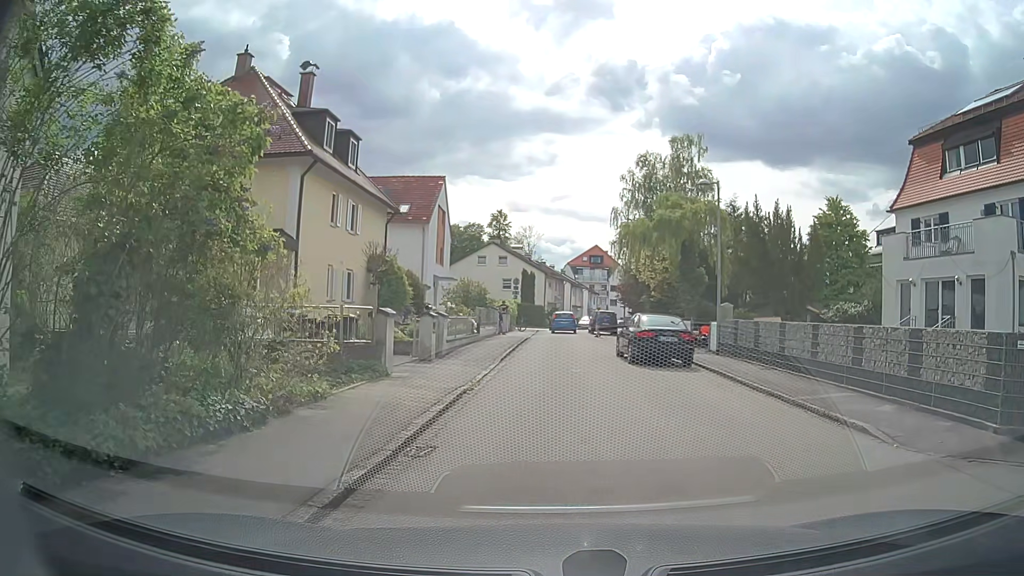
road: residential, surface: paved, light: Day
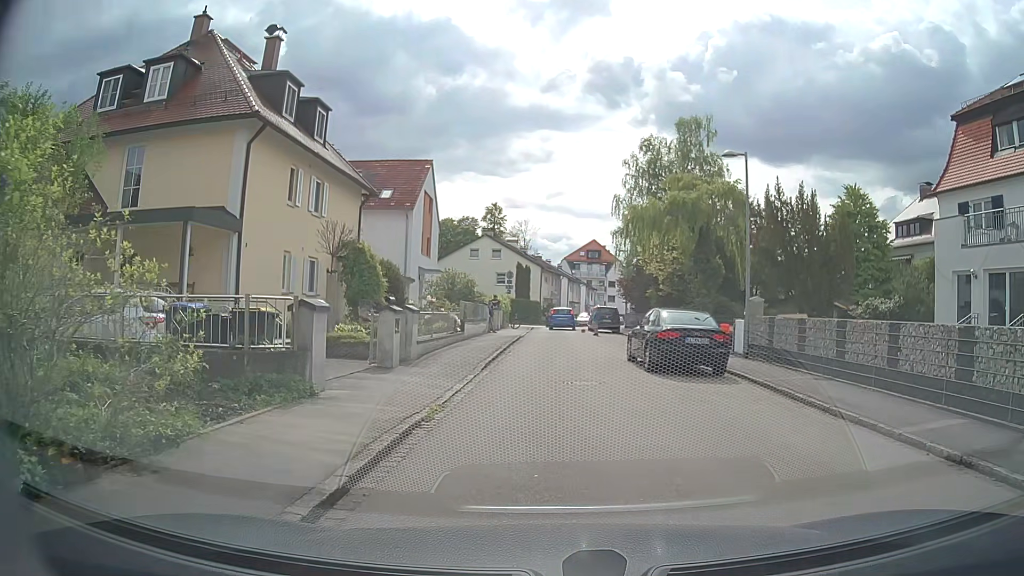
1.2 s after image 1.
(+0.1, +4.0) m; +2°
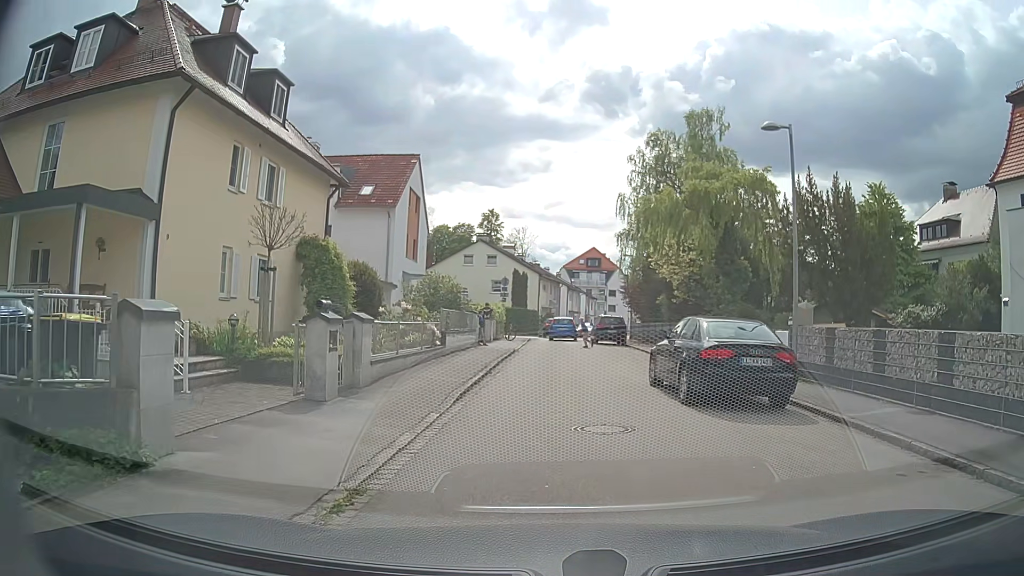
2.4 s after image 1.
(0.0, +4.2) m; +1°
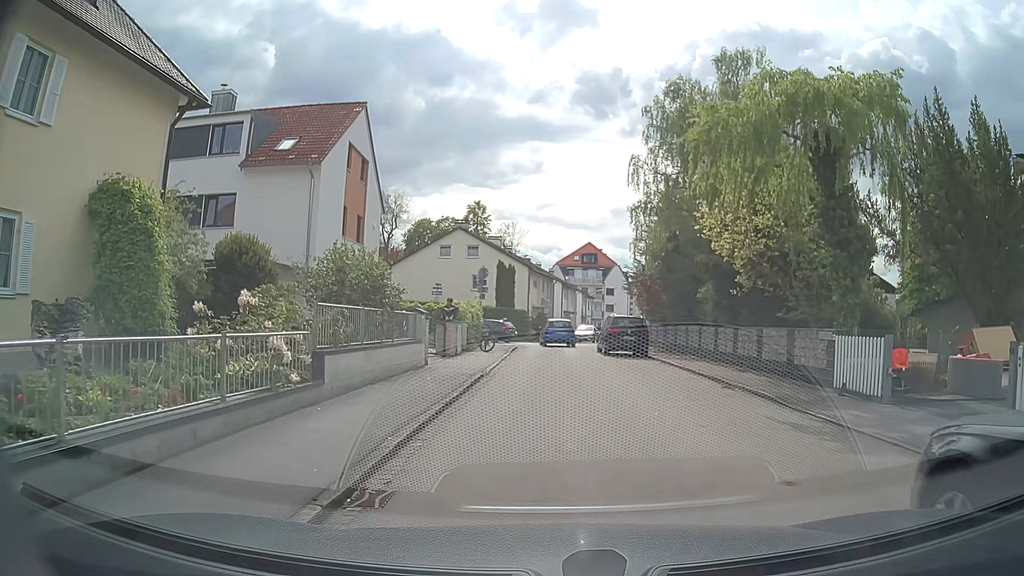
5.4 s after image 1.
(0.0, +10.7) m; 0°
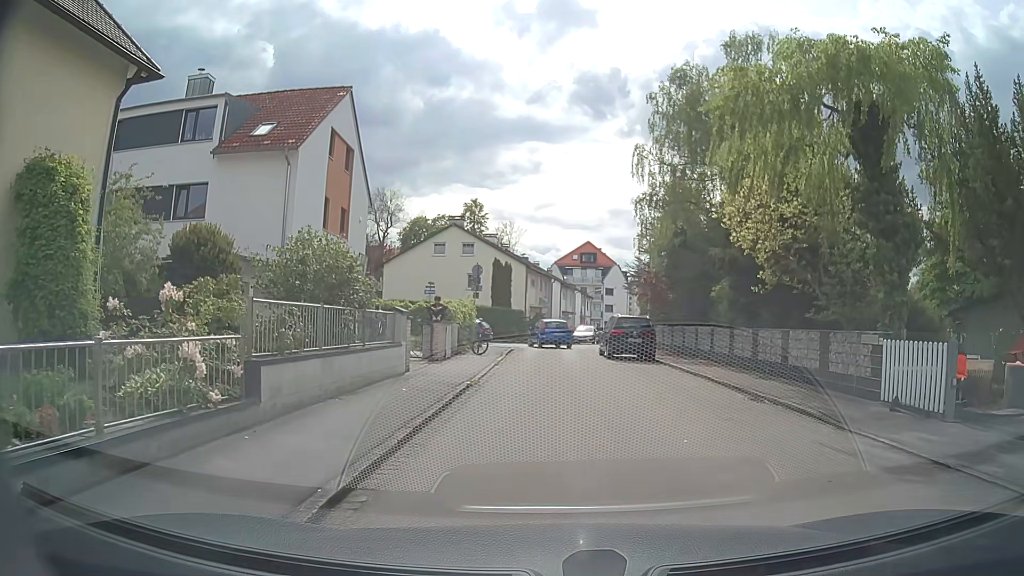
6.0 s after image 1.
(0.0, +2.2) m; 0°
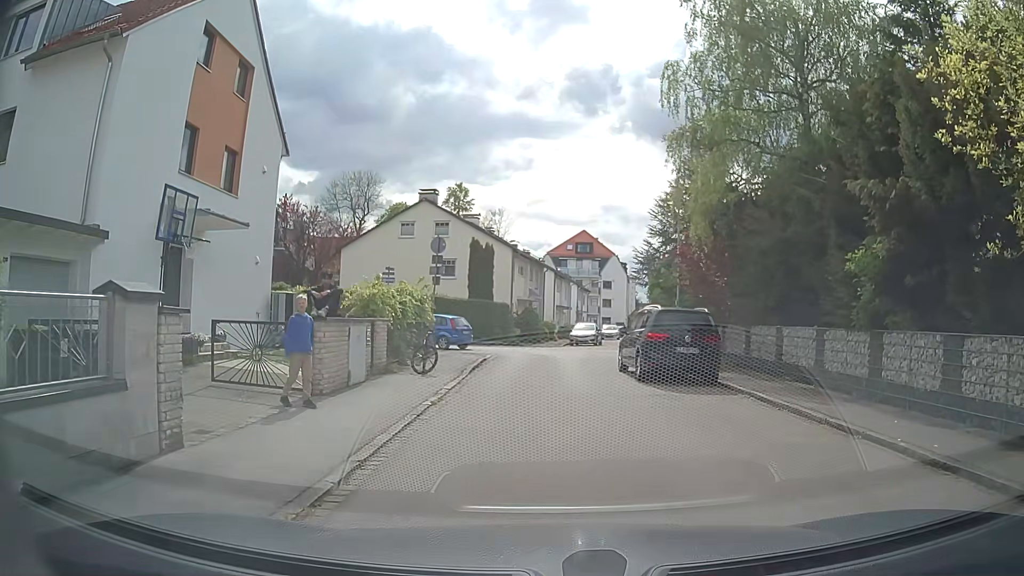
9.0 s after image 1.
(0.0, +10.1) m; -2°
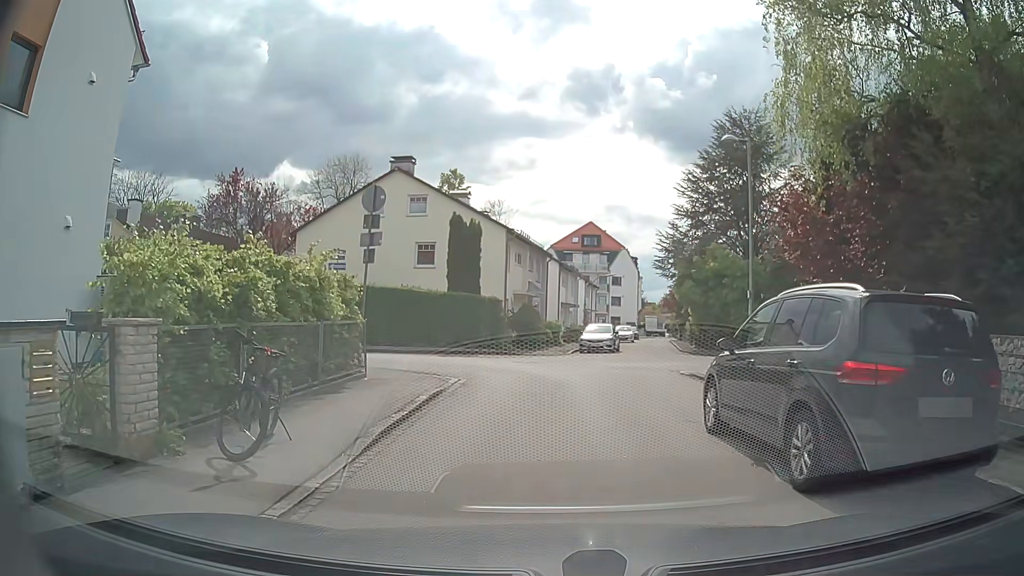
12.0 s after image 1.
(+0.3, +9.5) m; +1°
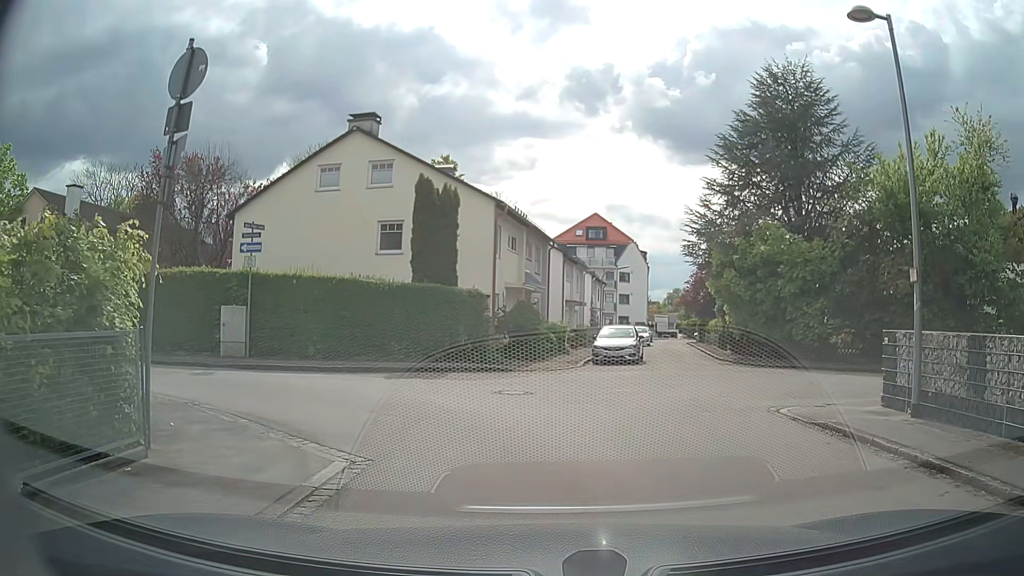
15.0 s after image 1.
(+0.1, +8.3) m; 0°
(0, +10) (-8, +15) (-18, +15) (-28, +15) (-38, +15) (-48, +15) (-58, +15) (-68, +15) (-78, +15) (-88, +15) m
